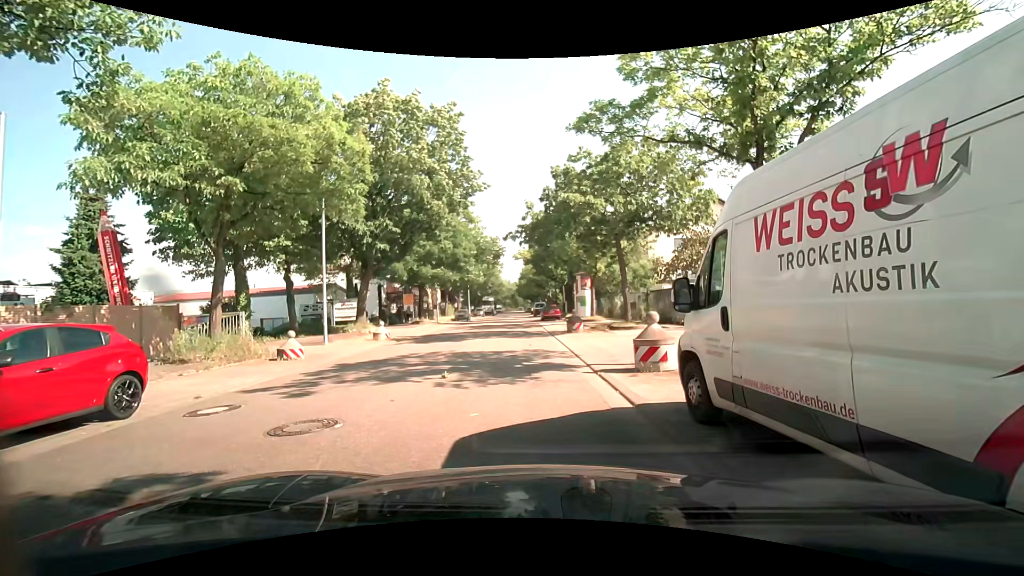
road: residential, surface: asphalt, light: Day
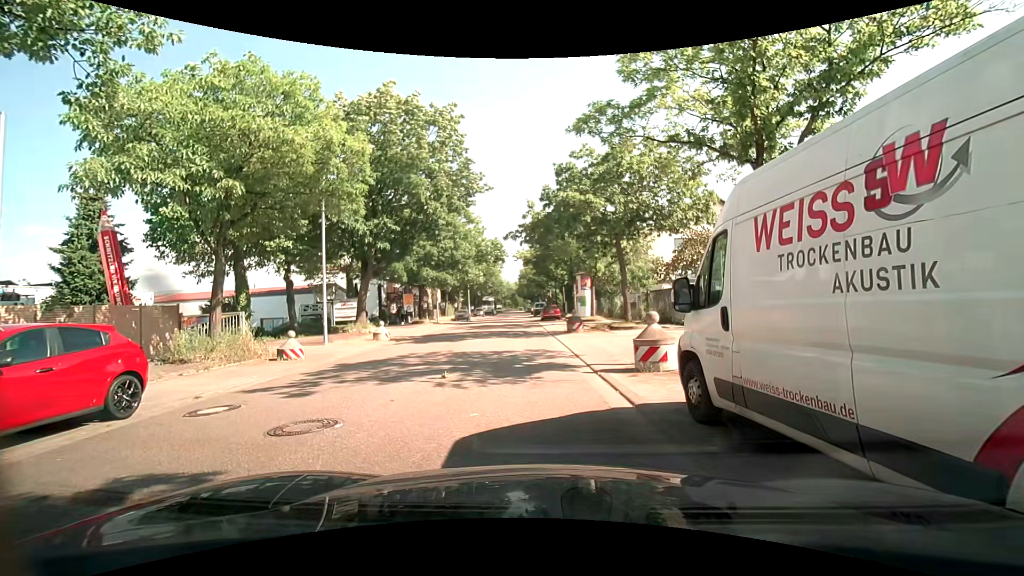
(0.0, 0.0) m; 0°
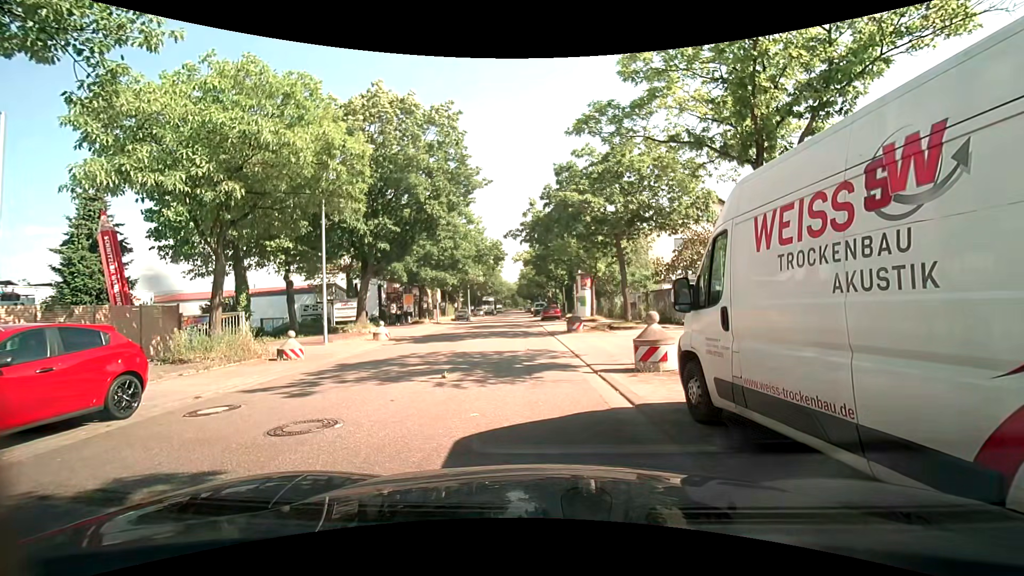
(0.0, 0.0) m; 0°
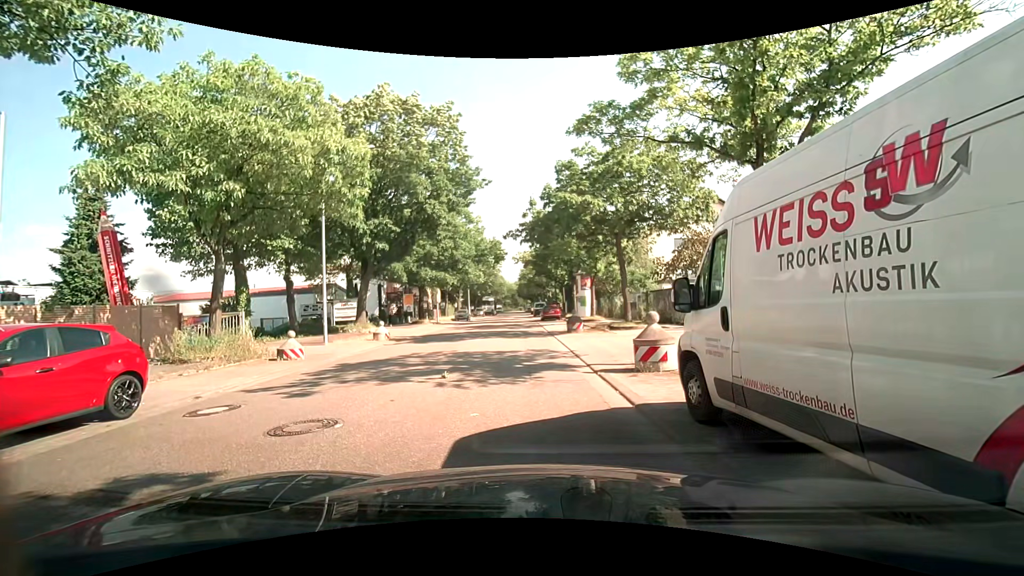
(0.0, 0.0) m; 0°
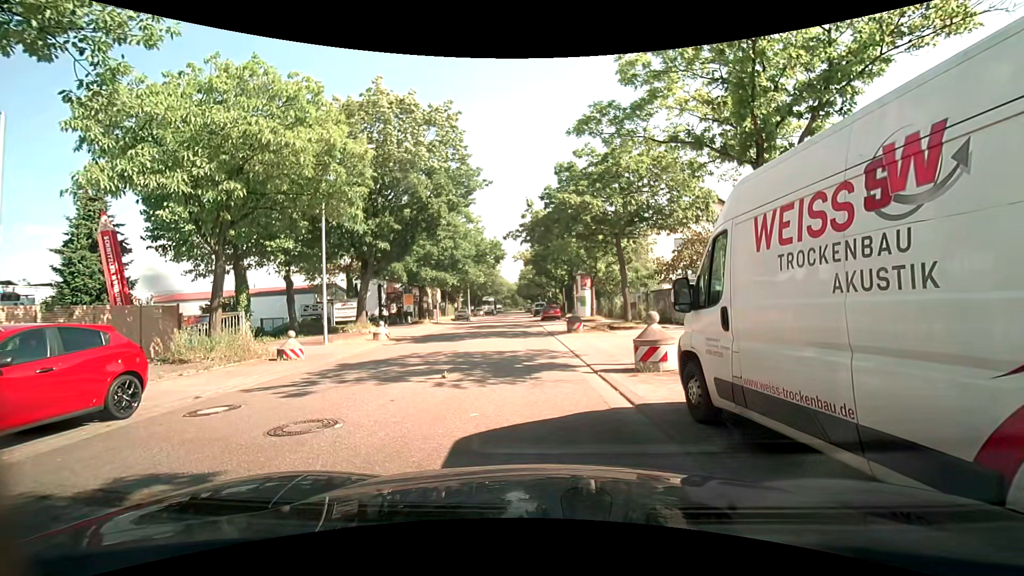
(0.0, 0.0) m; 0°
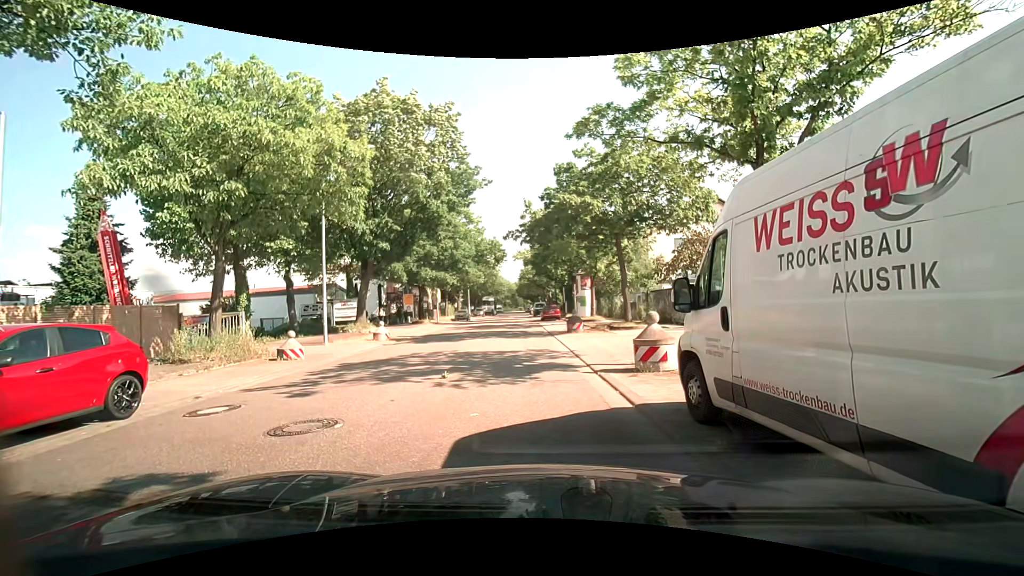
(0.0, 0.0) m; 0°
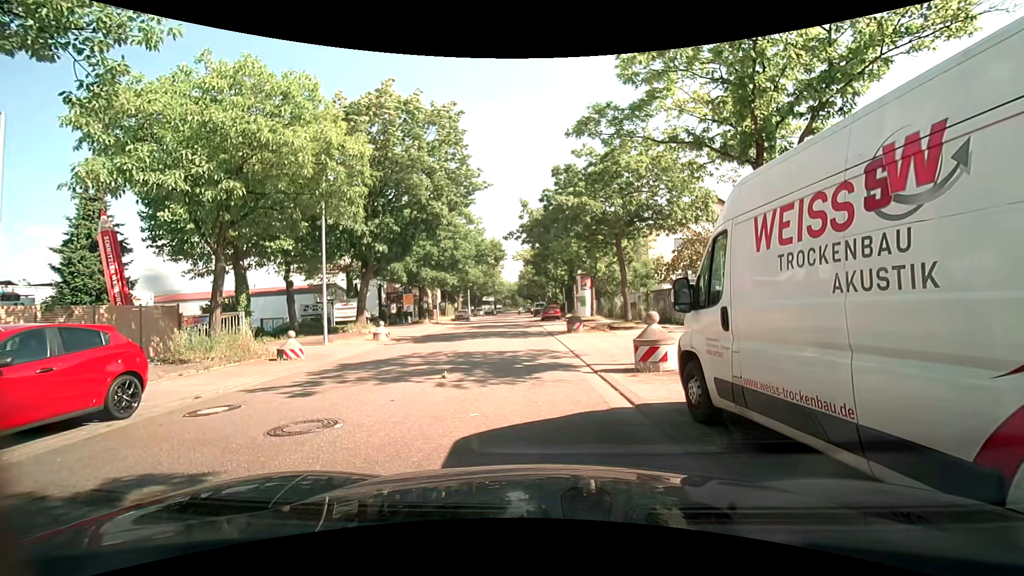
(0.0, 0.0) m; 0°
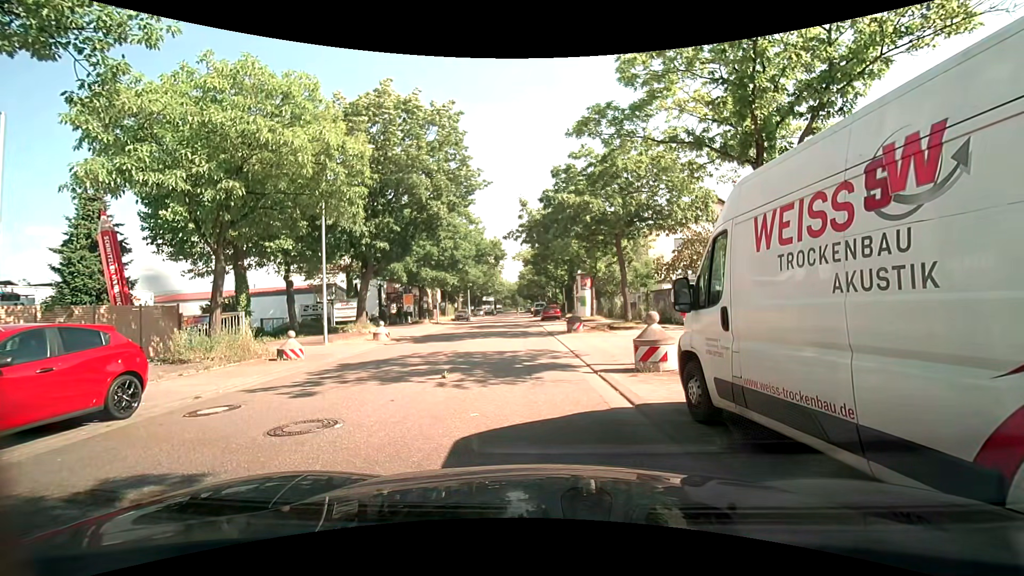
(0.0, 0.0) m; 0°
